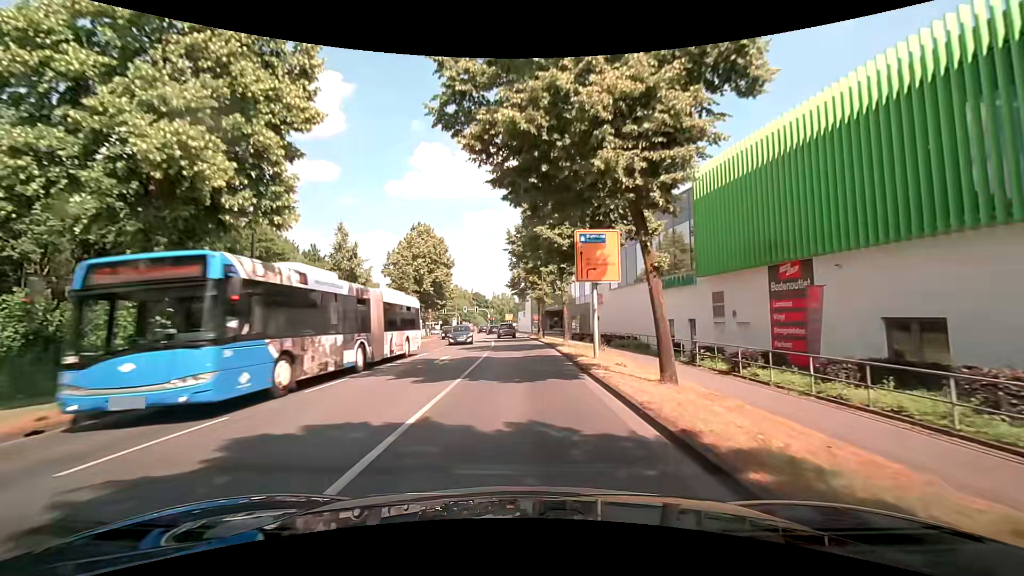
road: secondary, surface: asphalt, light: Day
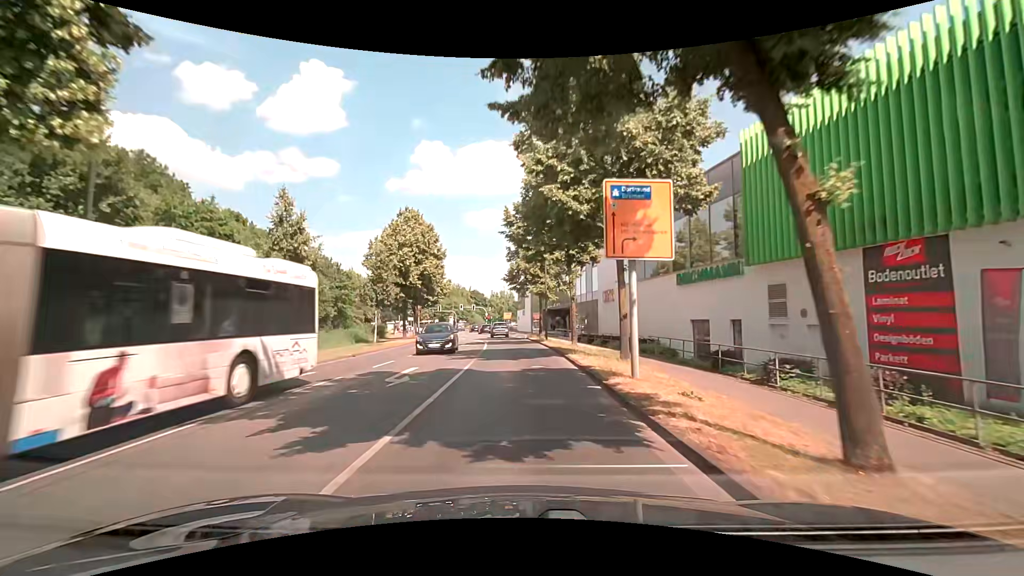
(0.0, +6.5) m; 0°
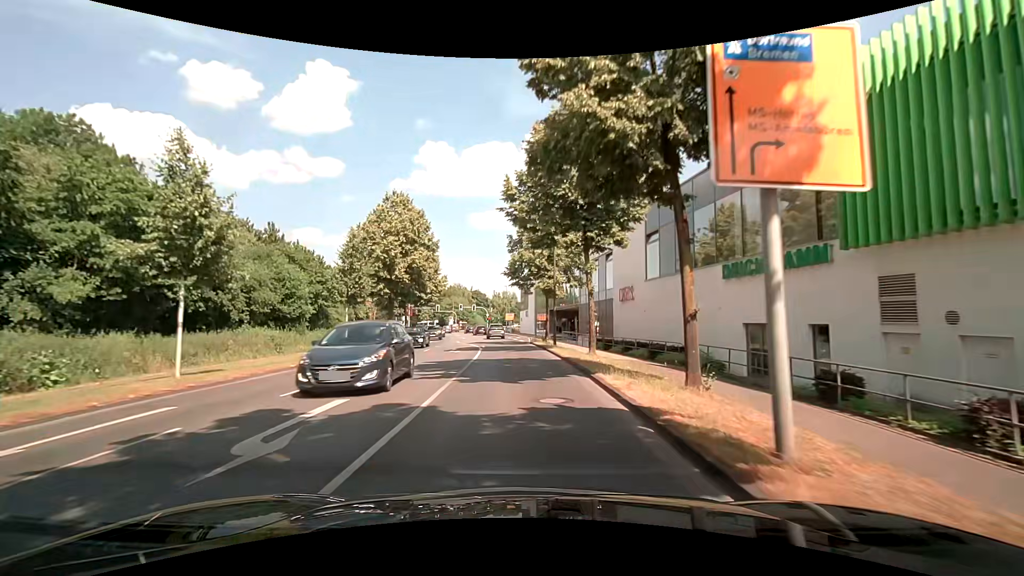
(0.0, +6.6) m; +2°
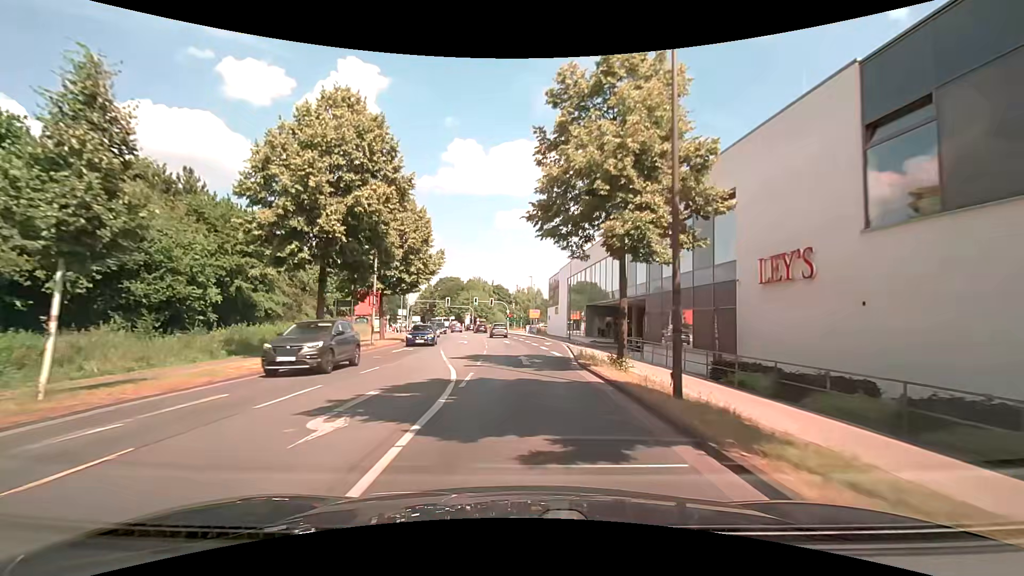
(-0.9, +20.0) m; -4°
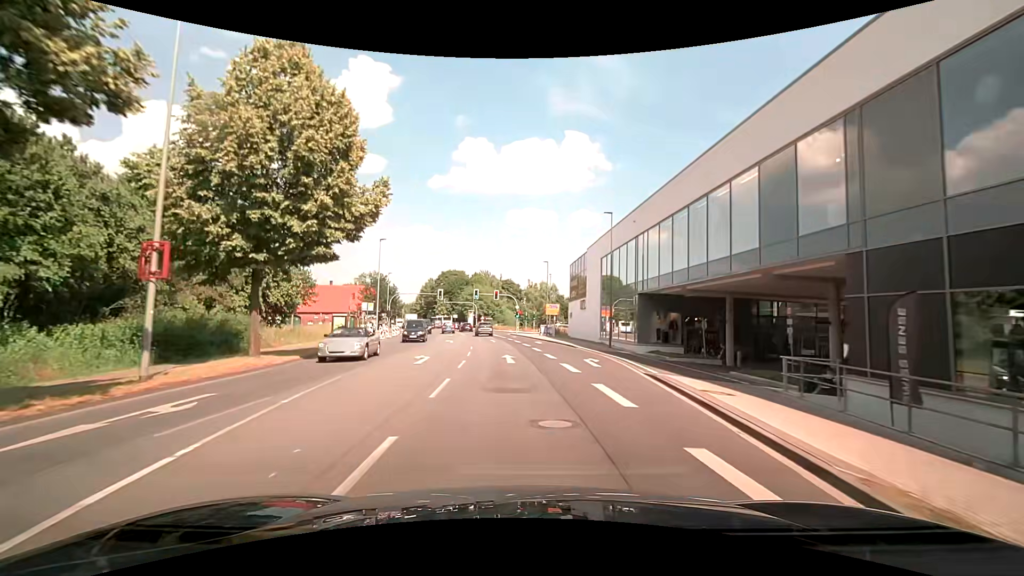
(-0.2, +20.5) m; 0°
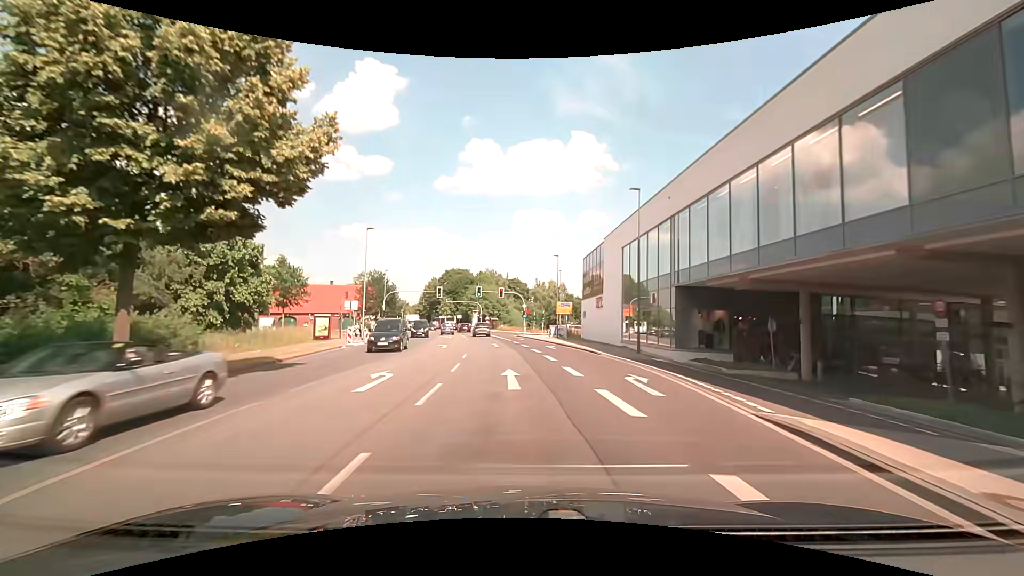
(-0.1, +6.9) m; -1°
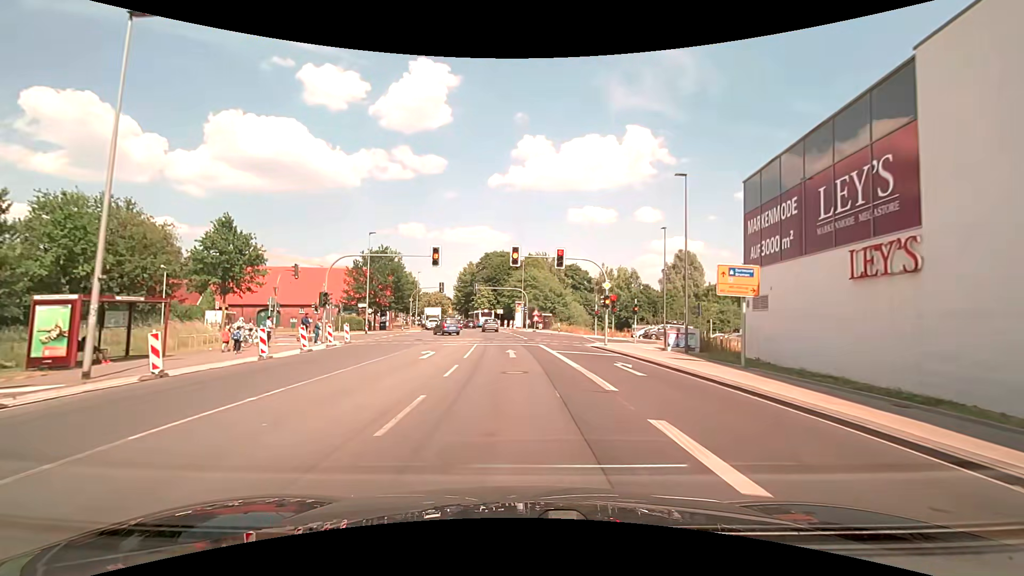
(-1.6, +33.1) m; -6°
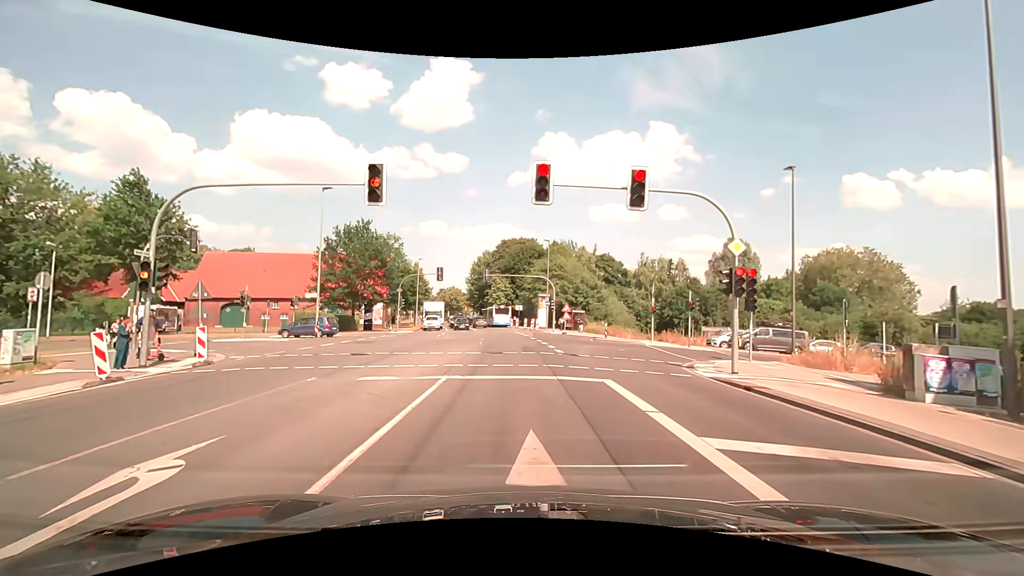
(-0.2, +16.7) m; -2°
